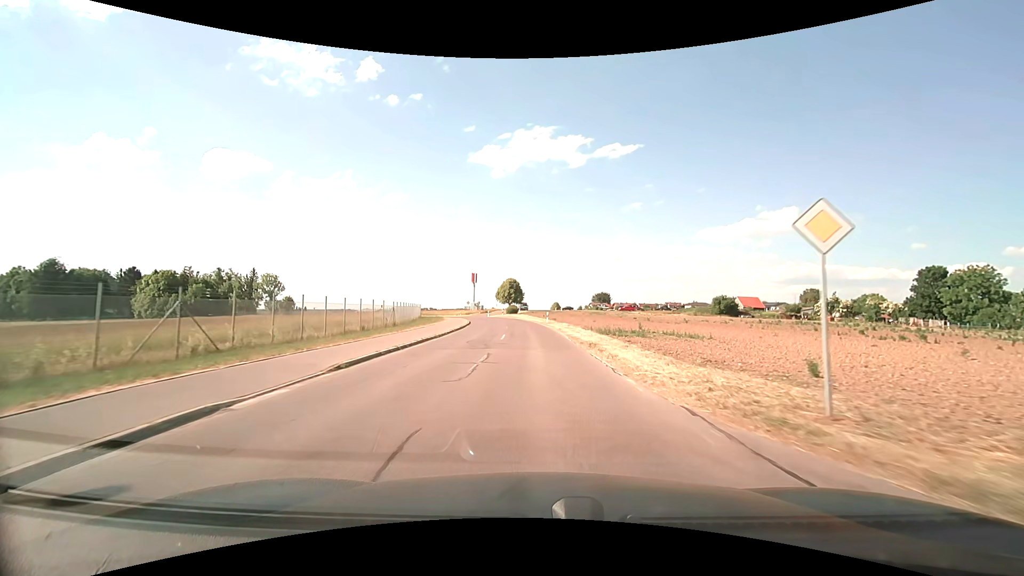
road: unclassified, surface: asphalt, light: Day
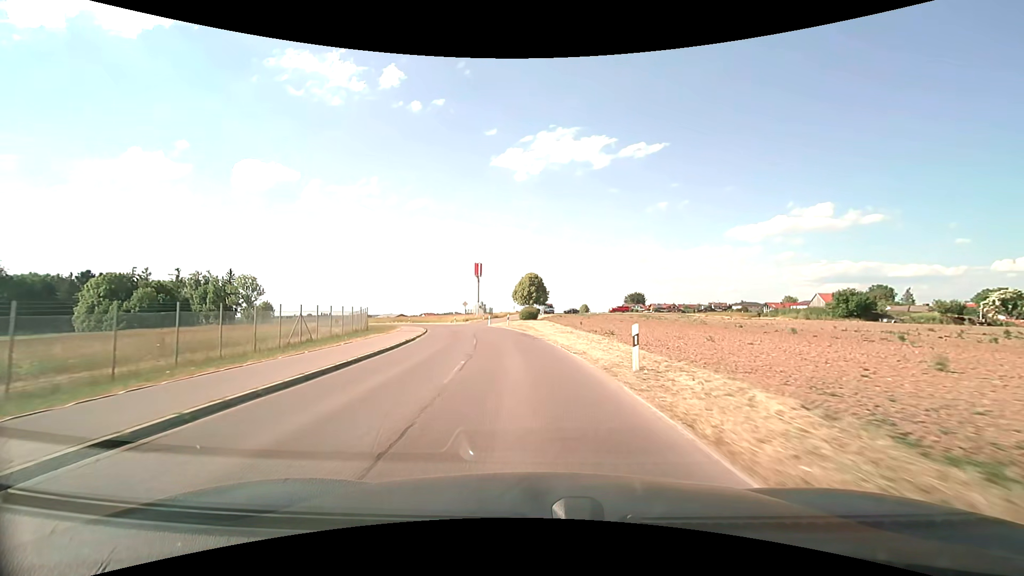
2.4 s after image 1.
(-0.4, +35.1) m; -3°
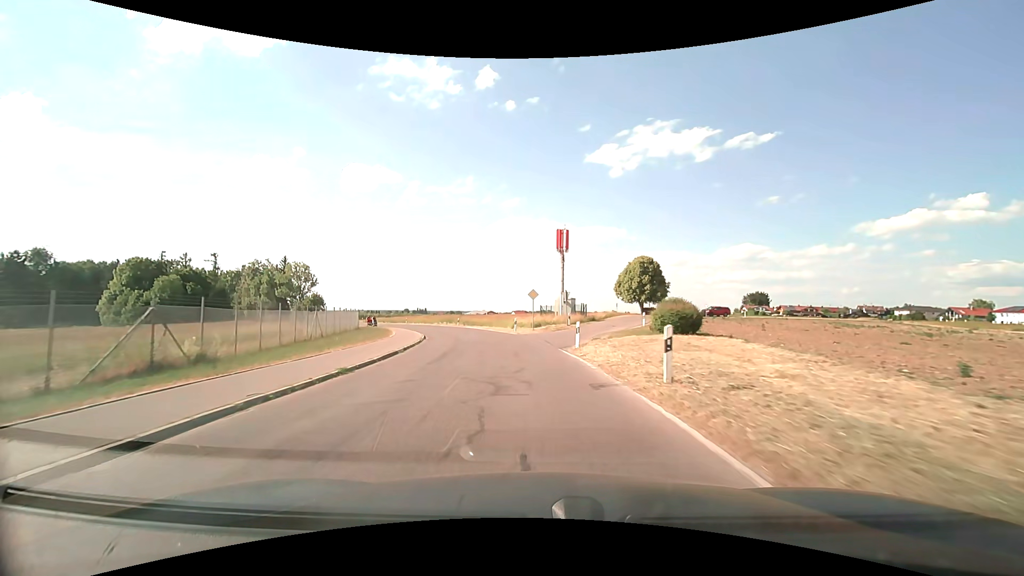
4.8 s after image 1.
(-2.8, +35.3) m; -10°
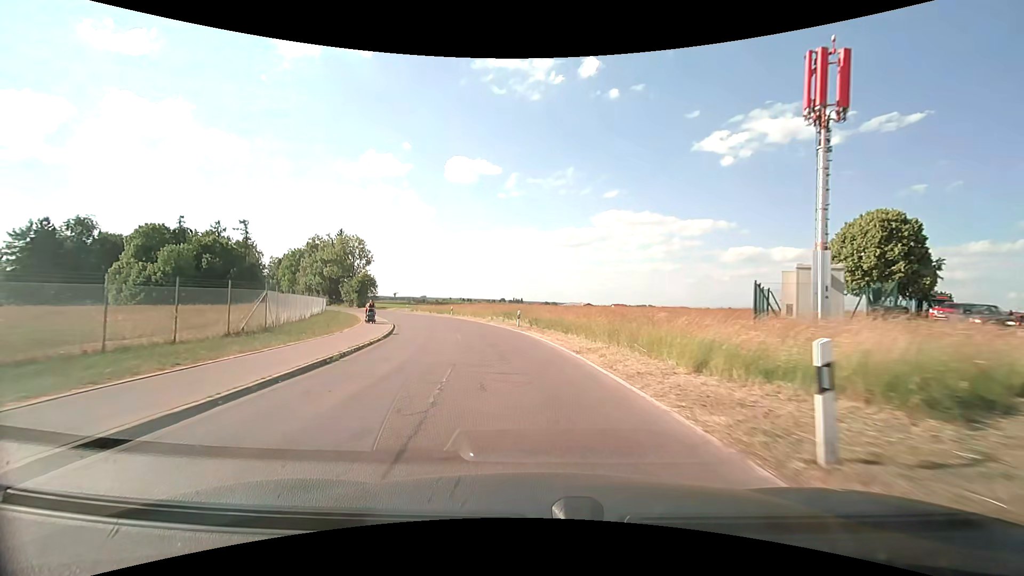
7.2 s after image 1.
(-3.0, +34.7) m; -11°
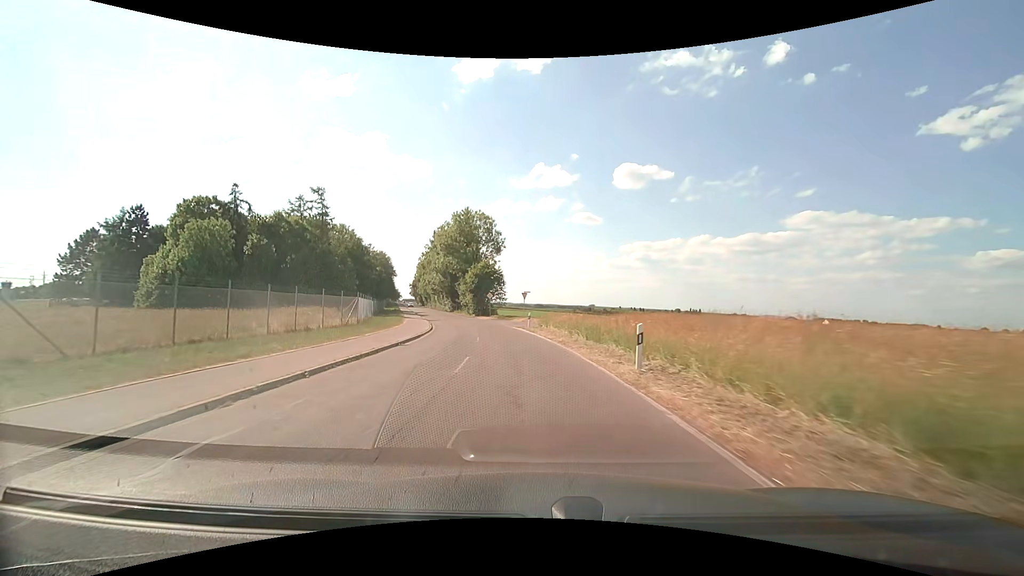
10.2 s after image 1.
(-7.3, +42.4) m; -19°
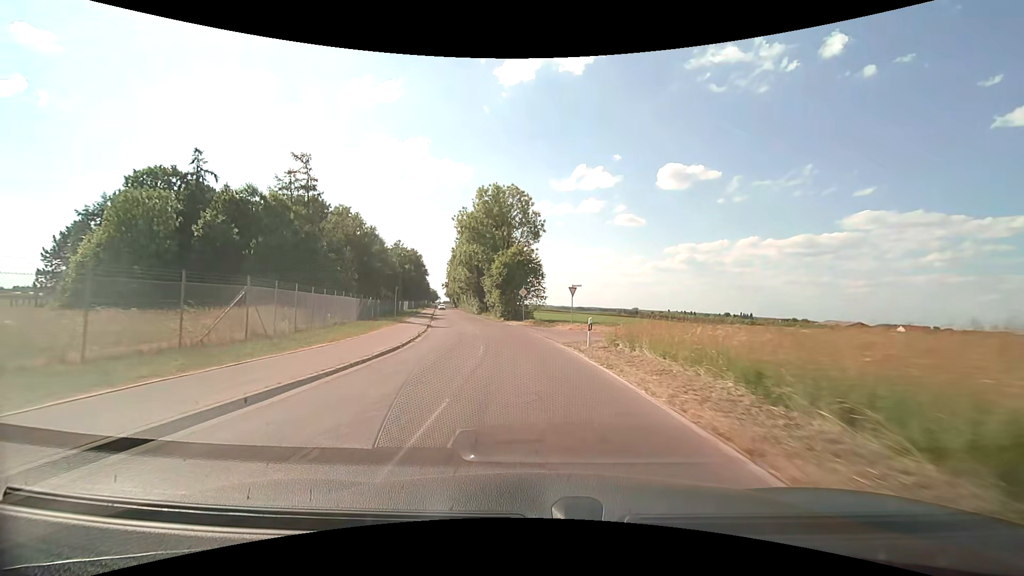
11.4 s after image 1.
(-0.9, +17.9) m; -5°
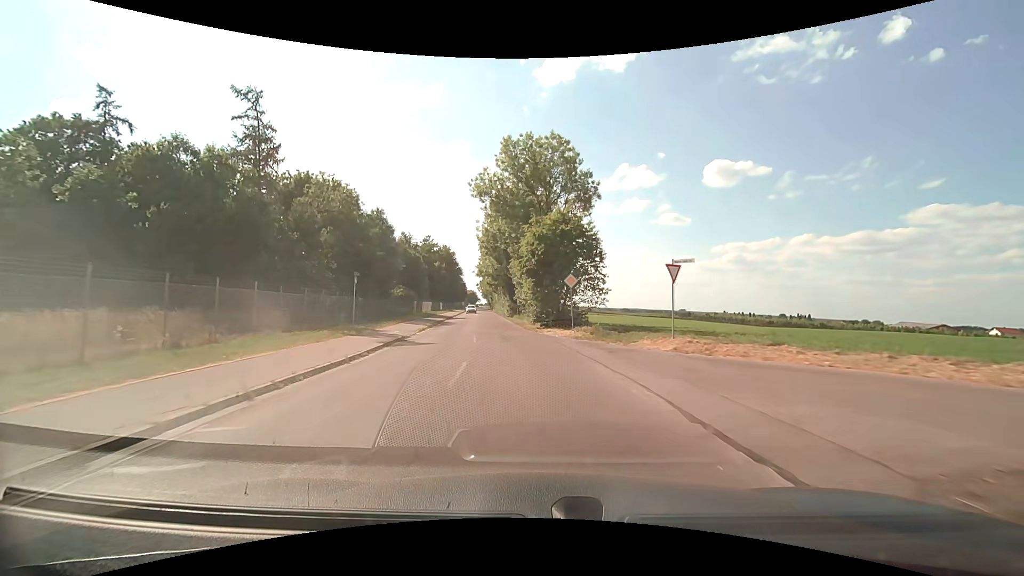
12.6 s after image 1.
(-0.7, +18.3) m; -5°
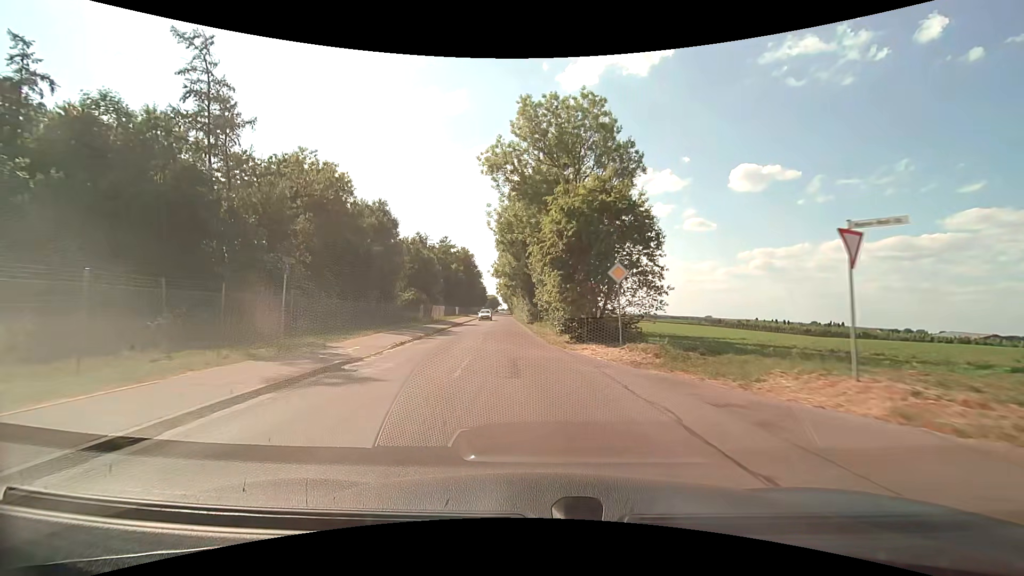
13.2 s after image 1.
(-0.2, +9.3) m; -3°
